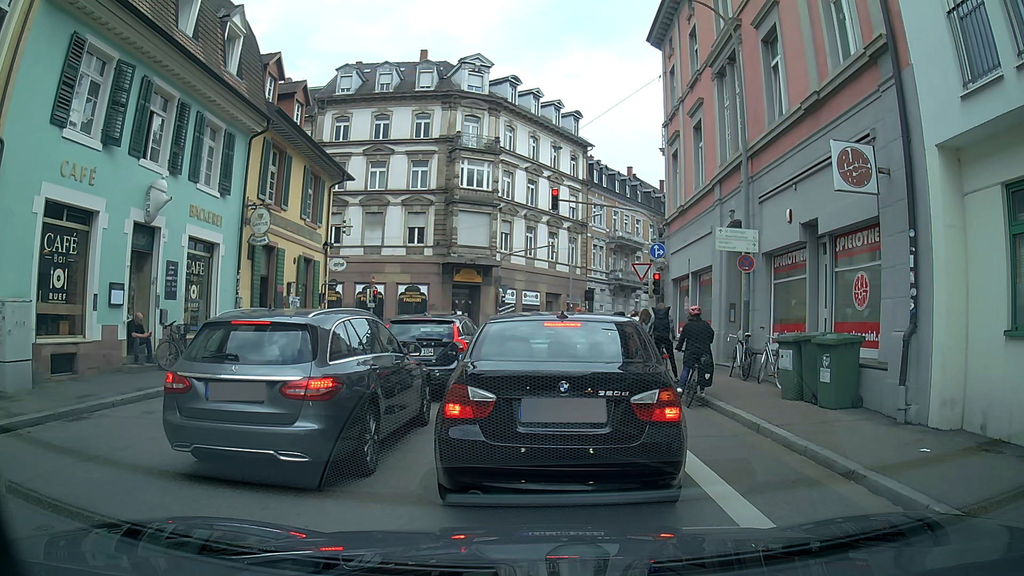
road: unclassified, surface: asphalt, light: Day
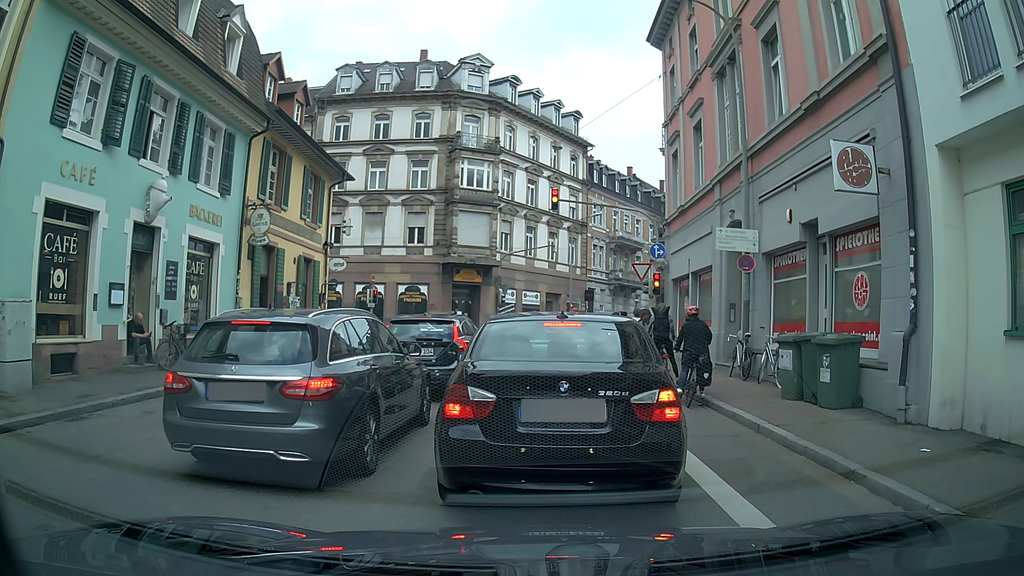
(0.0, 0.0) m; 0°
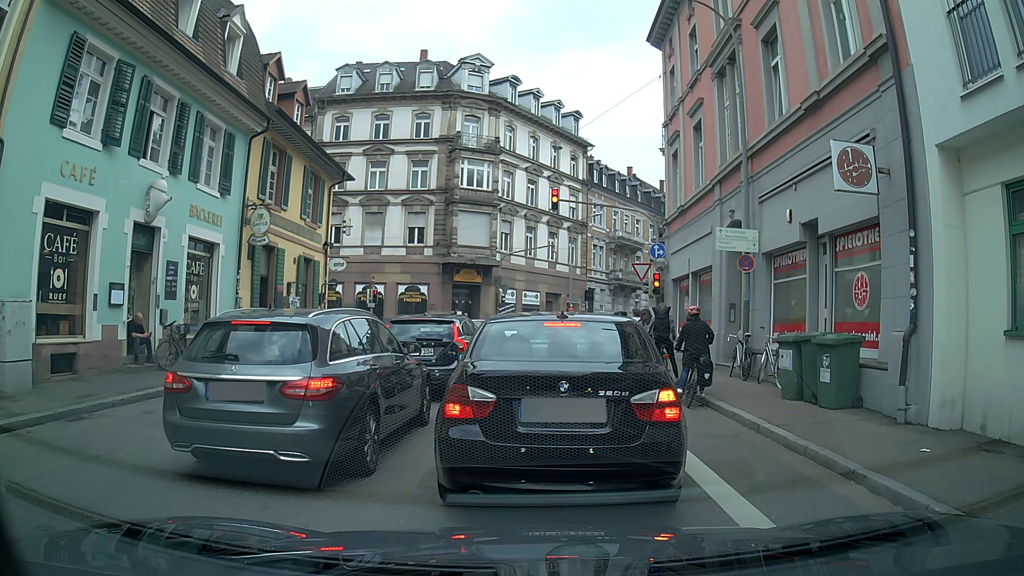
(0.0, 0.0) m; 0°
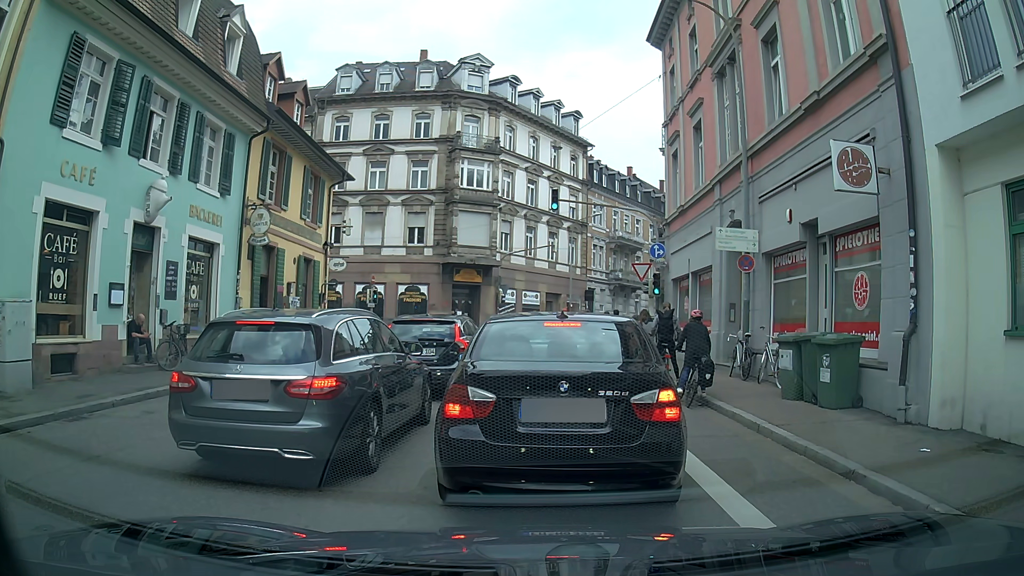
(0.0, 0.0) m; 0°
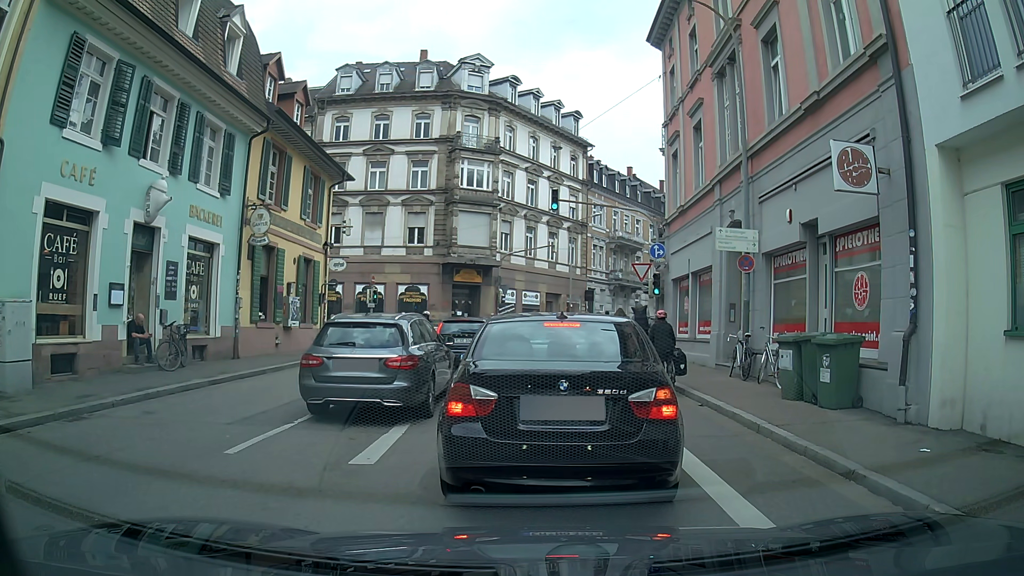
(0.0, 0.0) m; 0°
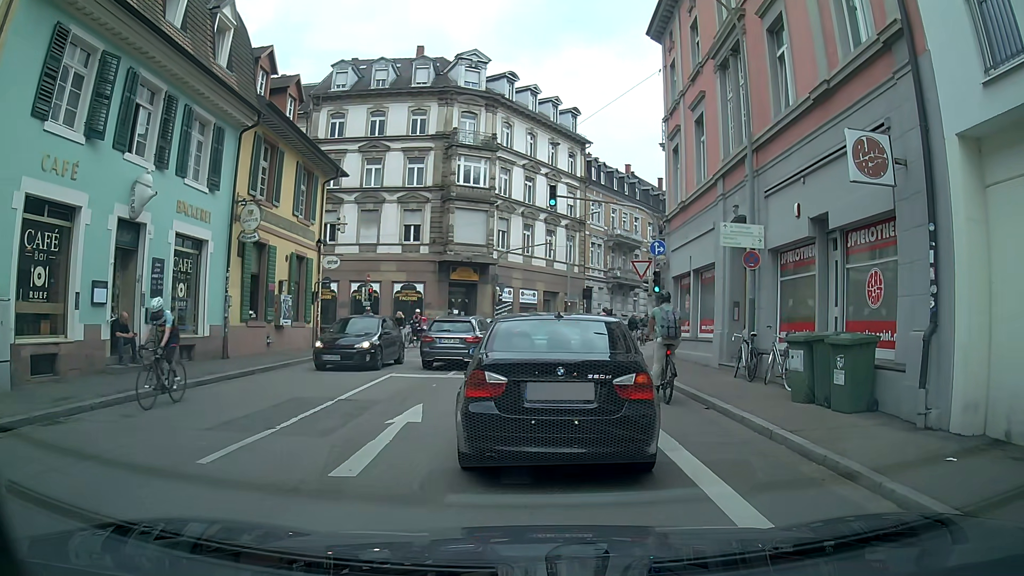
(0.0, +0.6) m; 0°
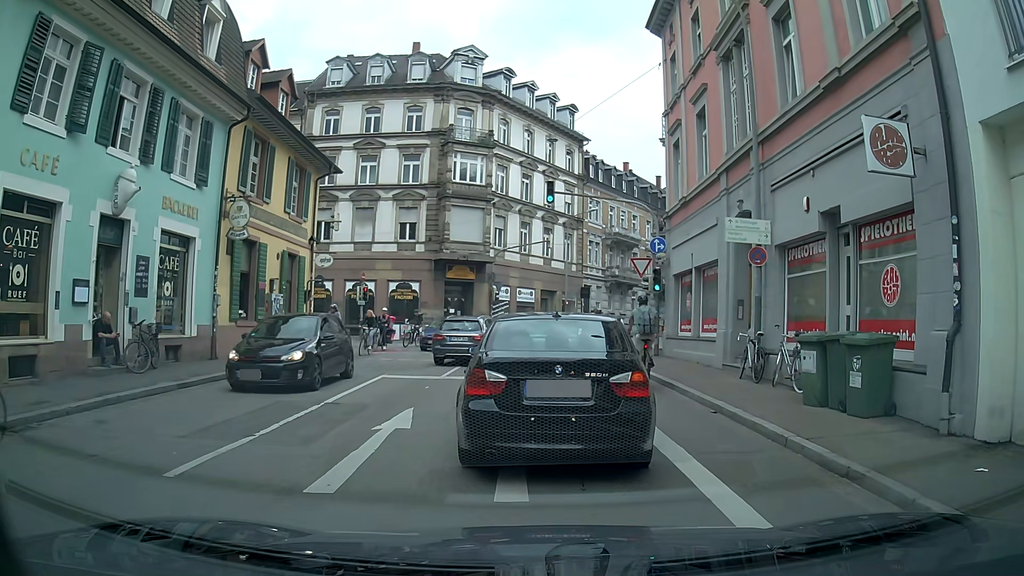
(0.0, +0.6) m; 0°
